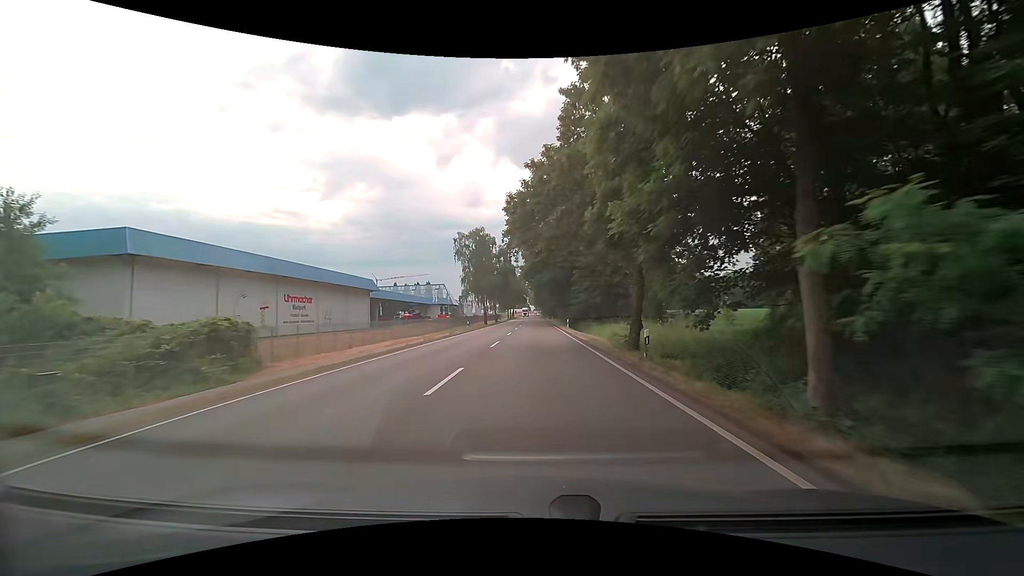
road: secondary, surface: asphalt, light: Day
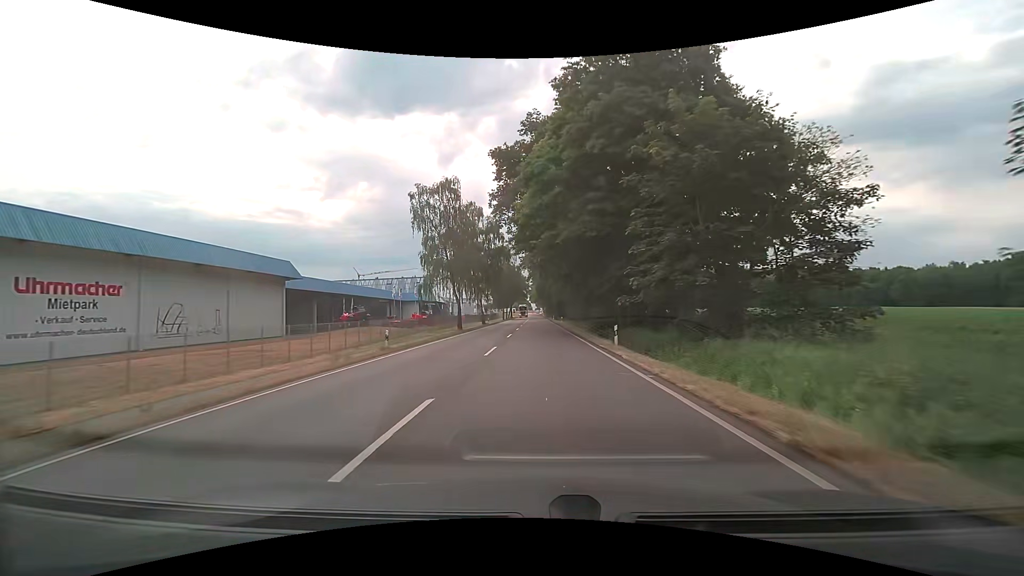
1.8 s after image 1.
(0.0, +29.0) m; 0°
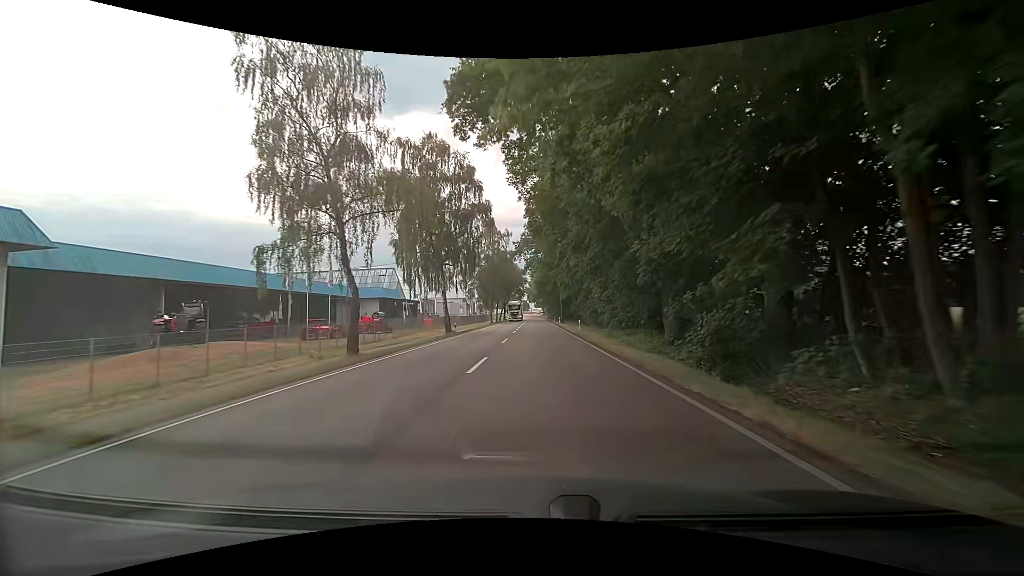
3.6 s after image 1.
(+0.1, +29.0) m; 0°
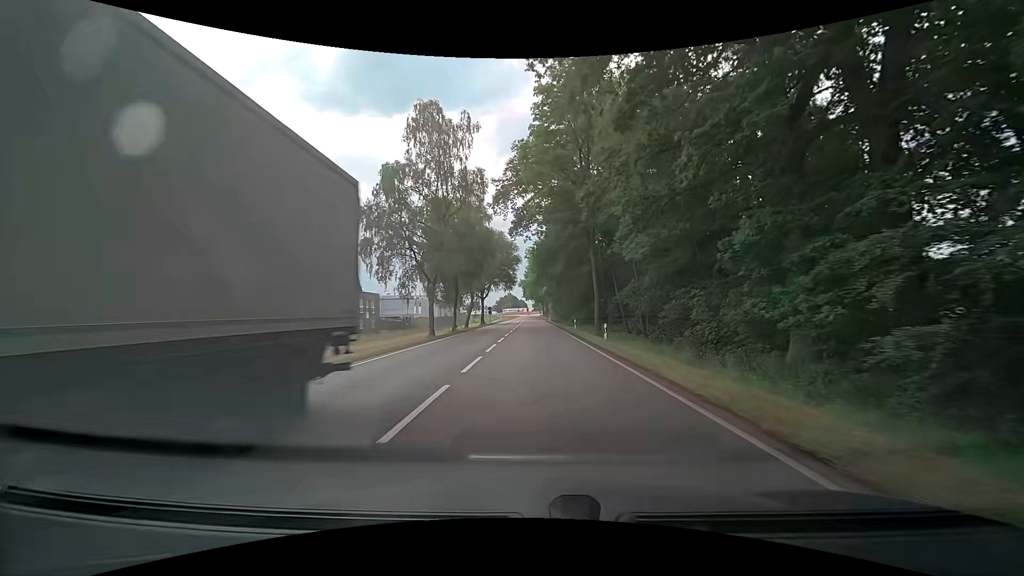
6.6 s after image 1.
(+0.5, +48.5) m; +1°
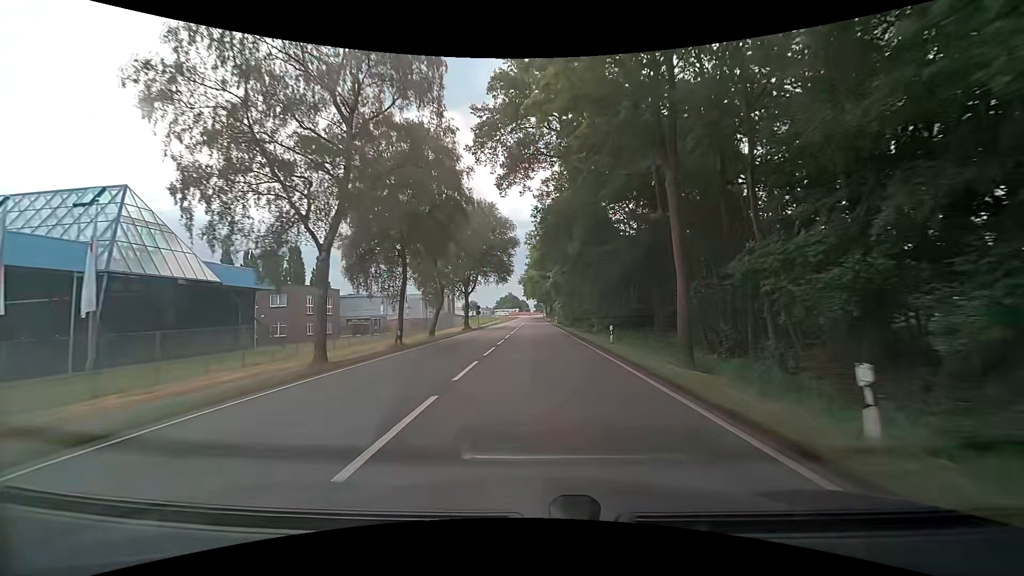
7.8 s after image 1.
(0.0, +19.4) m; 0°
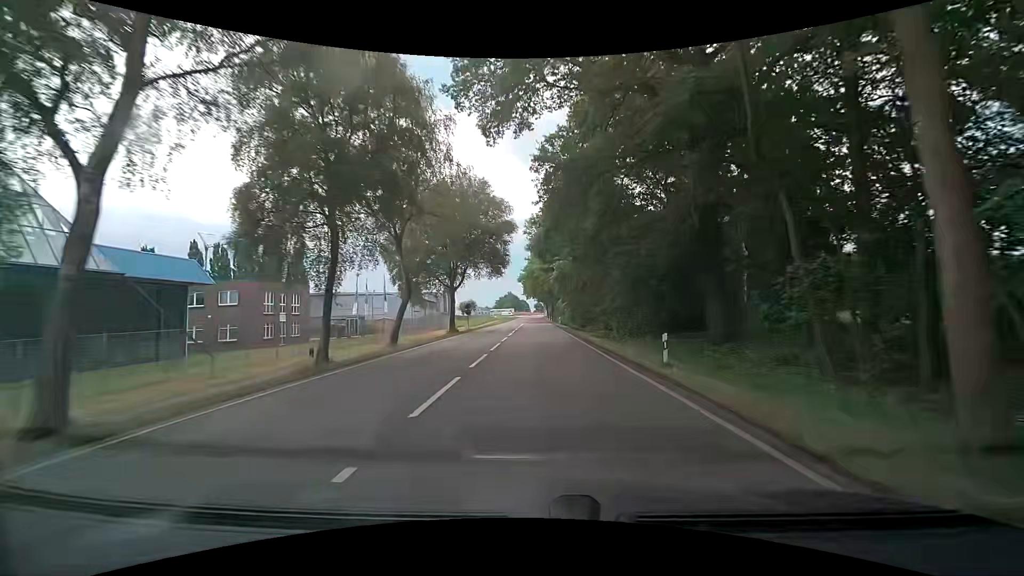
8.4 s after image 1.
(0.0, +9.7) m; 0°
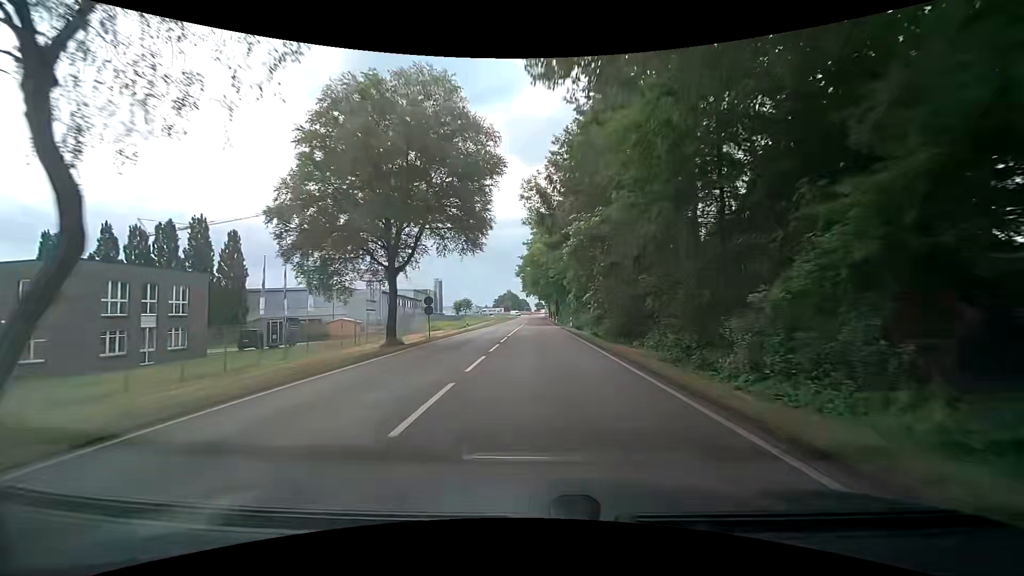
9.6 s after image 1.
(-0.1, +19.3) m; 0°
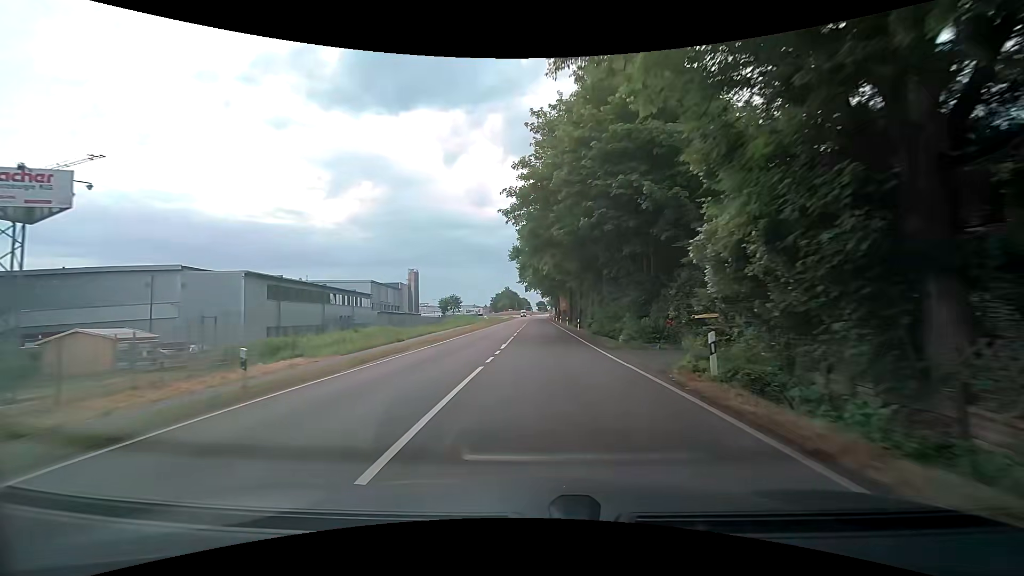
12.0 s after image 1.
(-0.3, +37.7) m; -1°
(0, +10) (0, +20) (0, +30) (0, +40) (0, +50) (+1, +60) (+1, +70) (+1, +80) (+1, +90) (+1, +100) m
